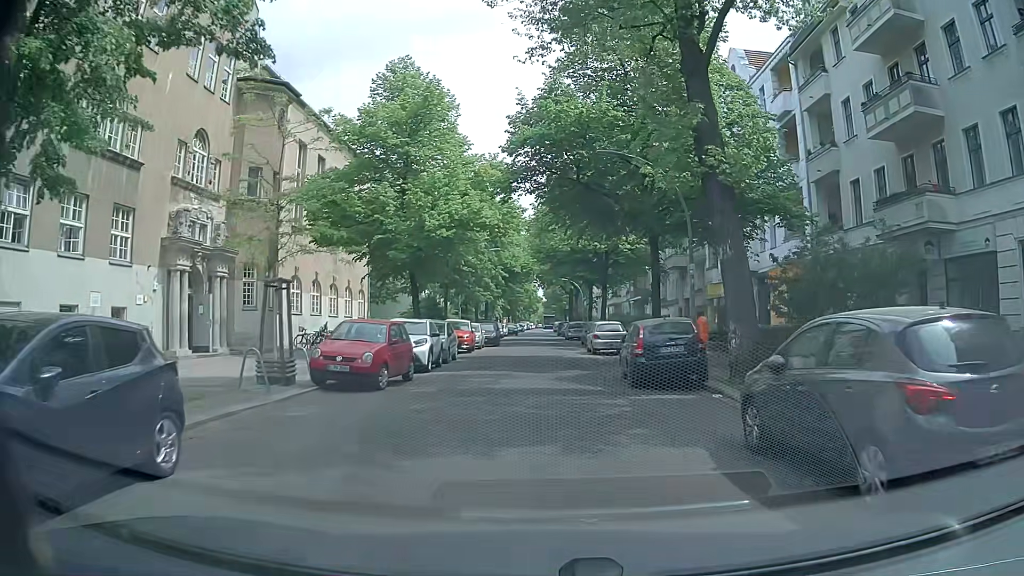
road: residential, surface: asphalt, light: Day
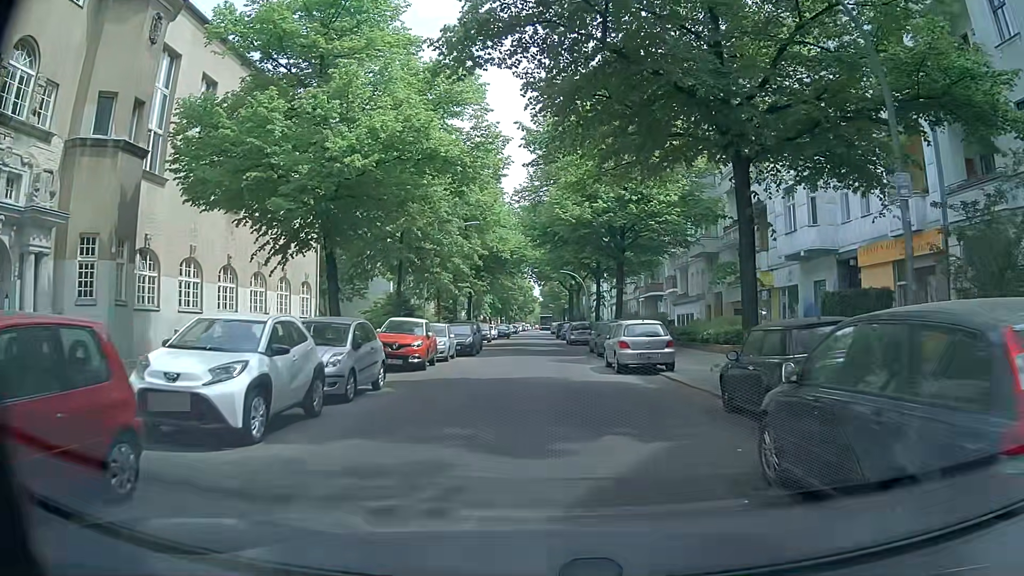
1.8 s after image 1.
(-0.3, +11.8) m; 0°
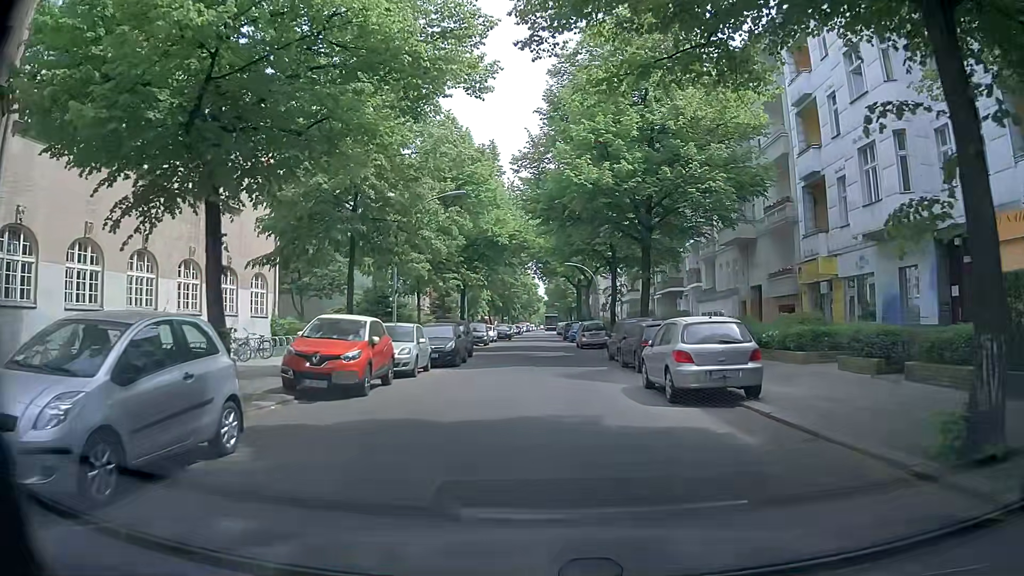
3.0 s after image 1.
(-0.1, +7.7) m; -1°
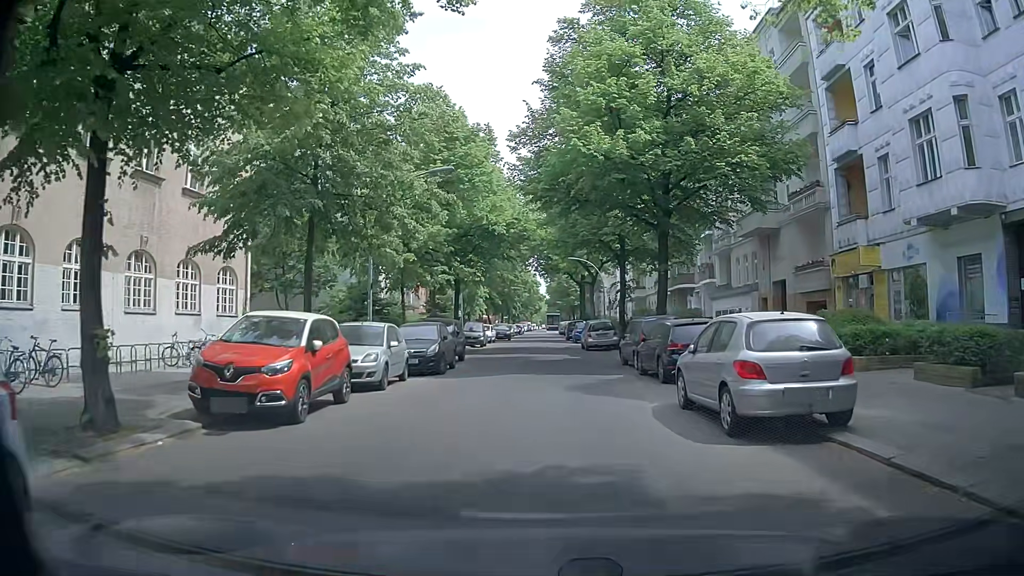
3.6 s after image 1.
(0.0, +3.8) m; -1°
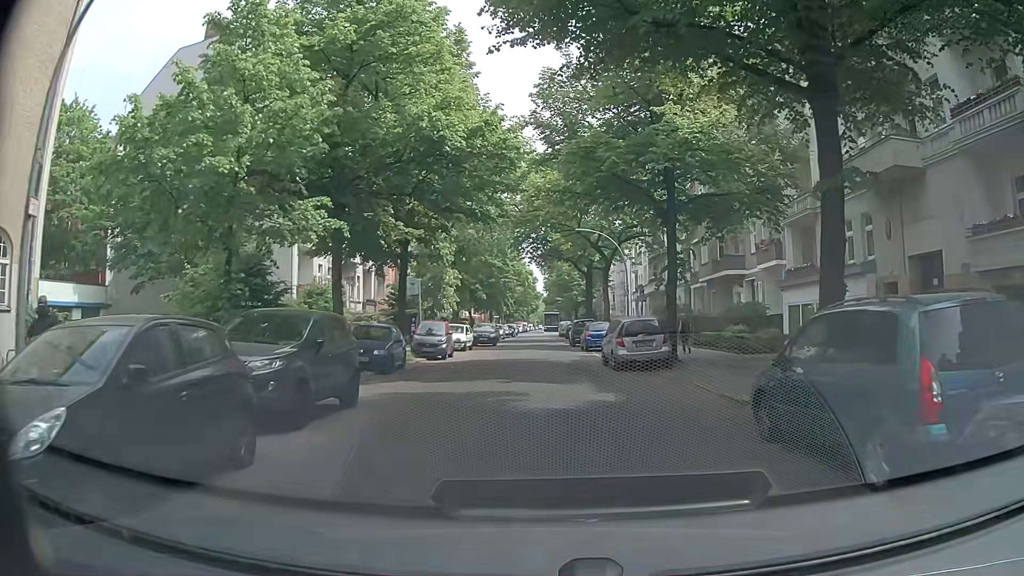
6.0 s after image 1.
(0.0, +15.4) m; 0°
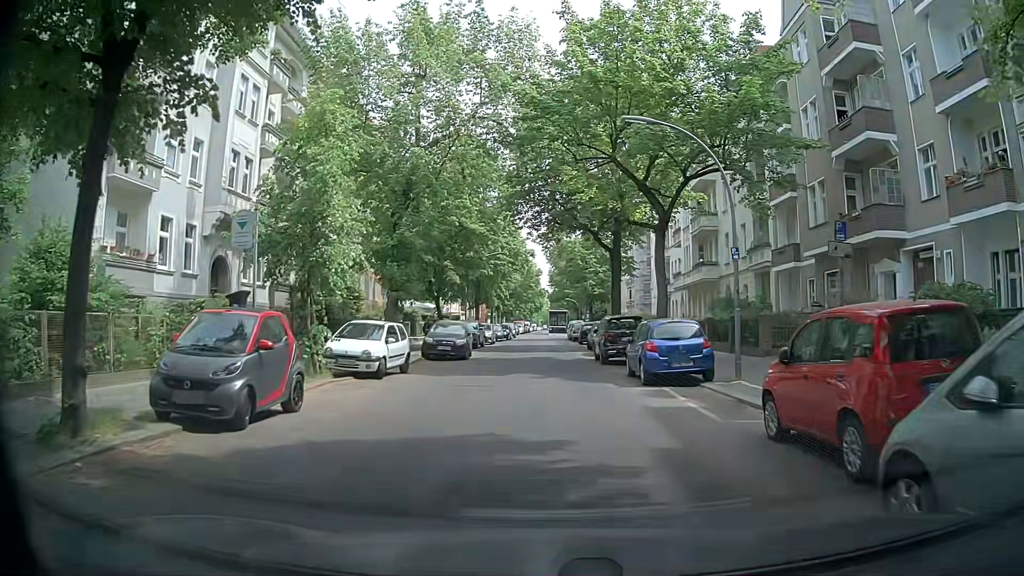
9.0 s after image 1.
(-0.1, +19.4) m; -2°
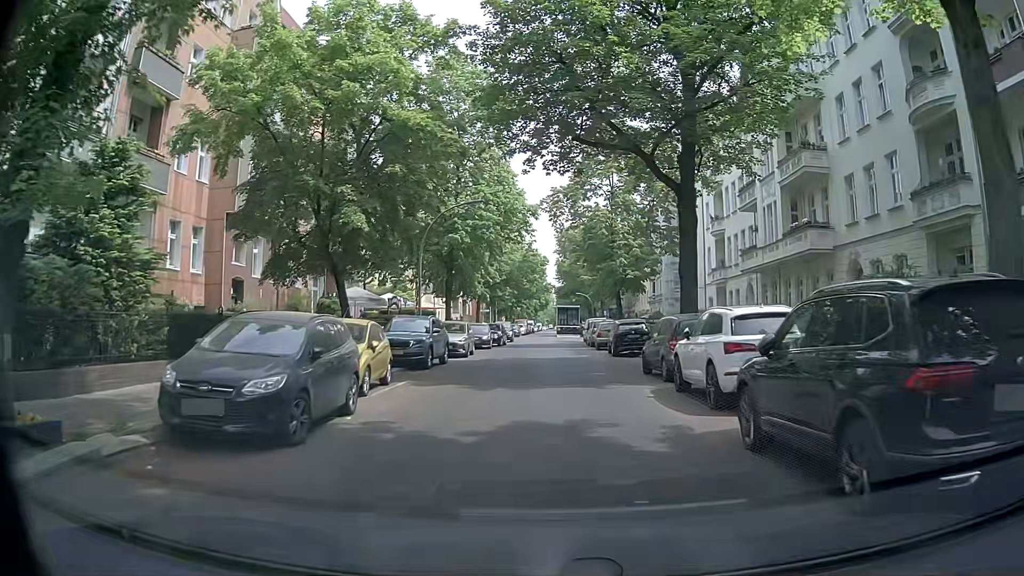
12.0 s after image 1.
(+0.4, +19.2) m; +1°
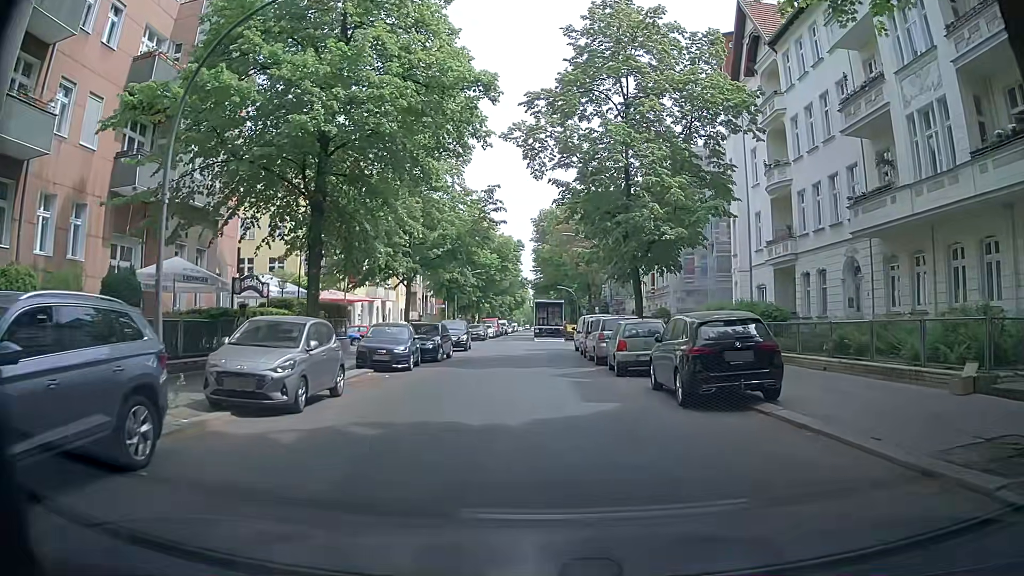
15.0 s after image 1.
(+0.3, +18.0) m; +2°
